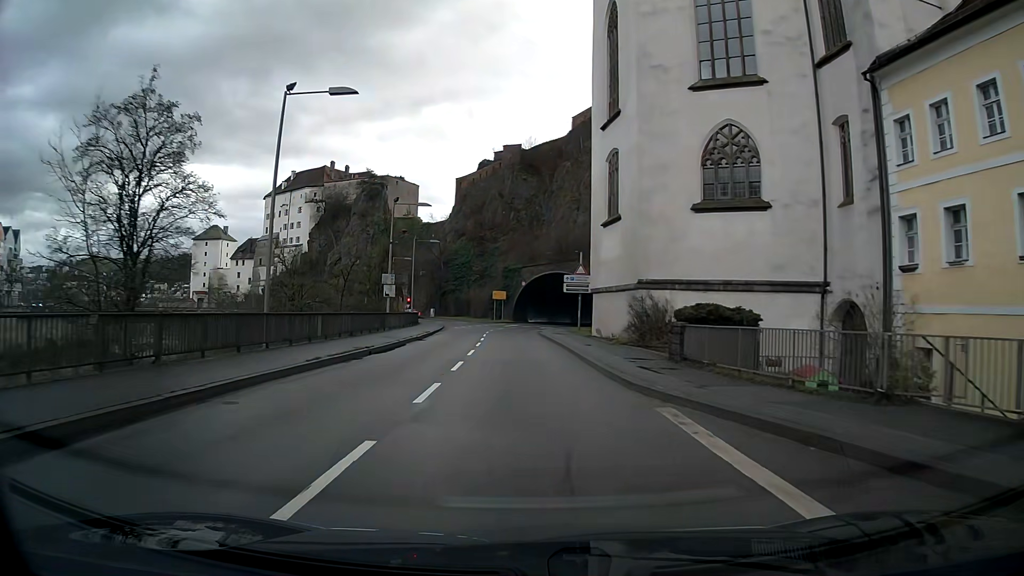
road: primary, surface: asphalt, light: Day
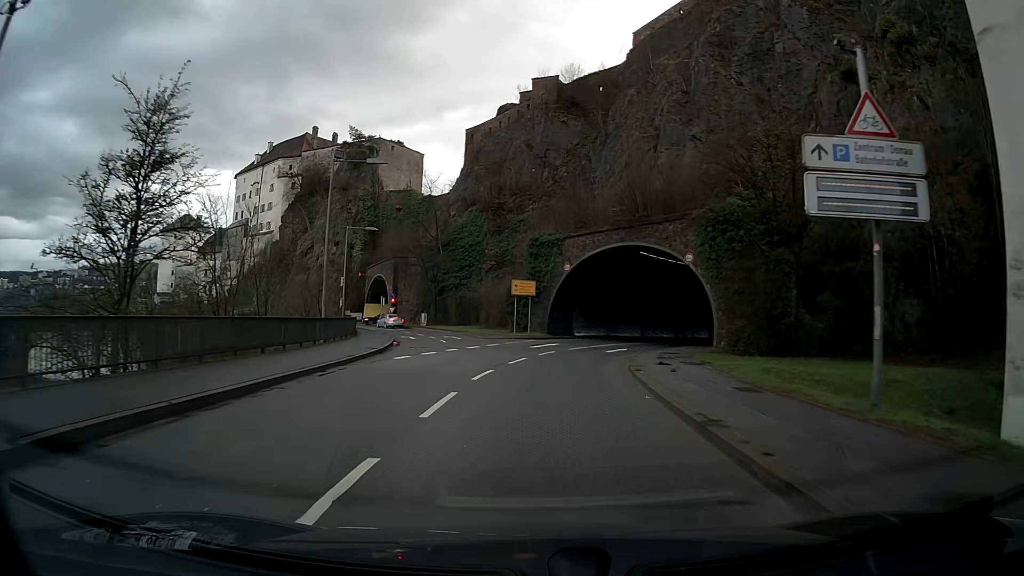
(-1.2, +36.6) m; -2°
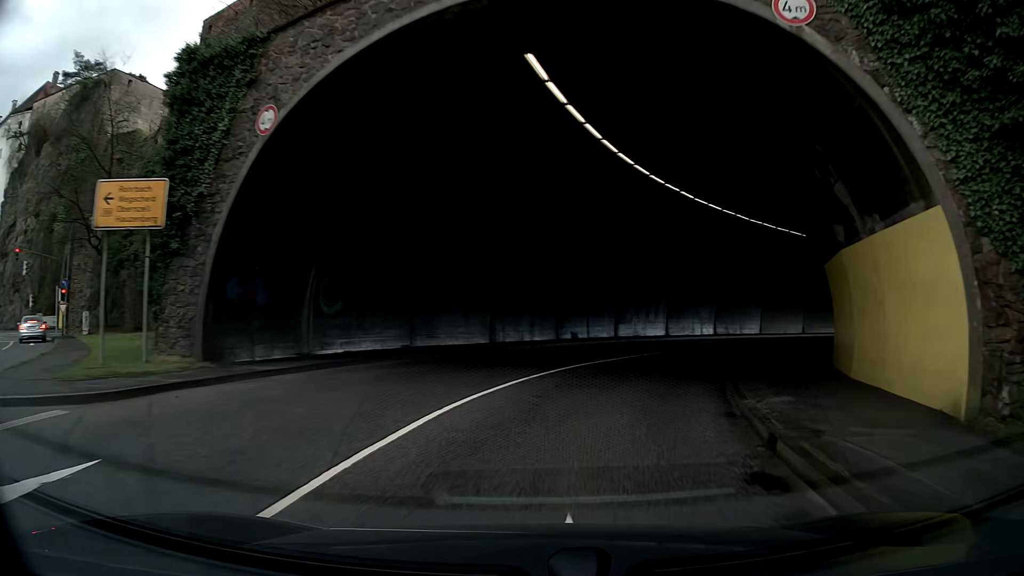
(+3.8, +32.8) m; +18°
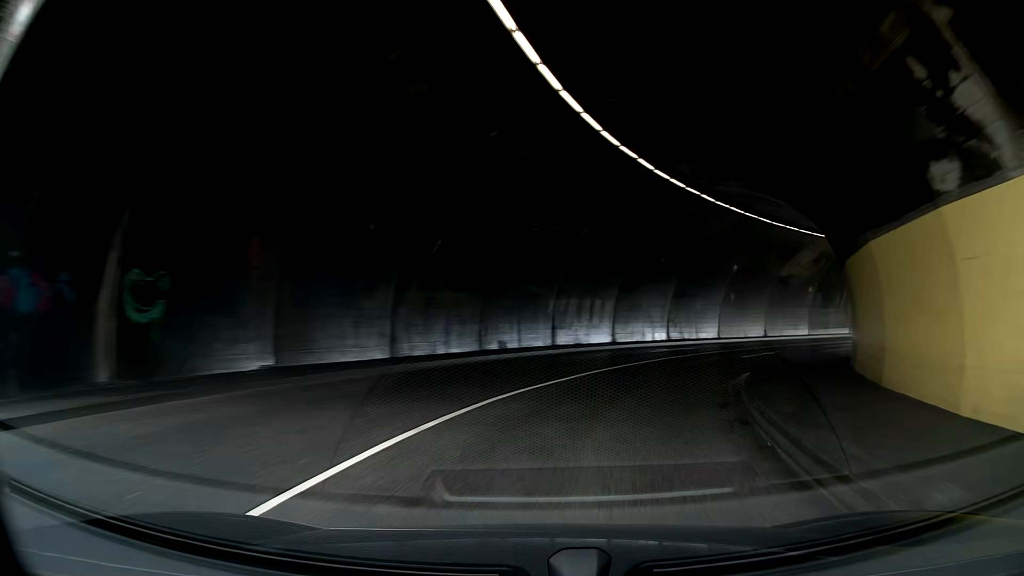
(+0.3, +6.0) m; +6°
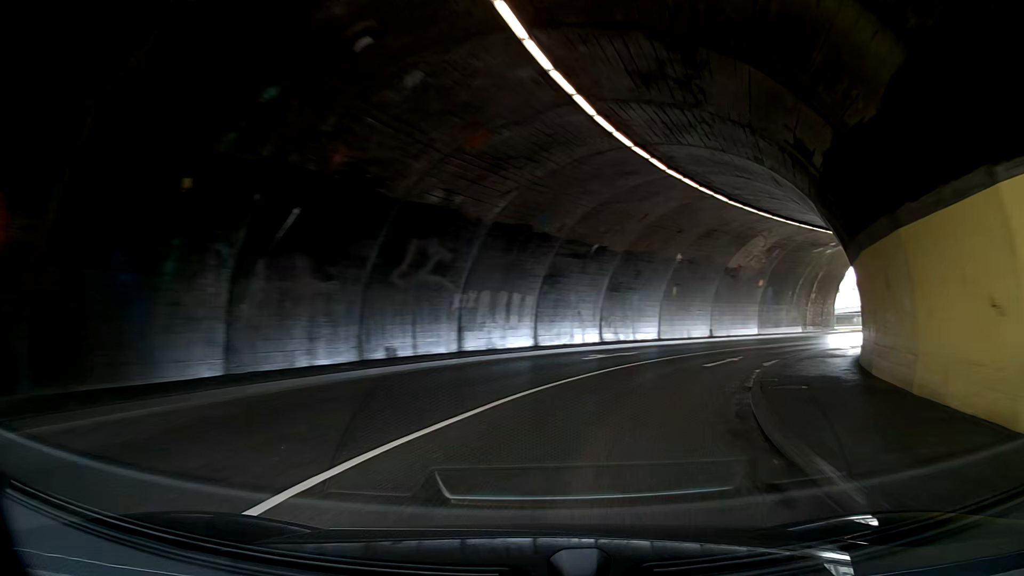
(+0.3, +5.8) m; +6°
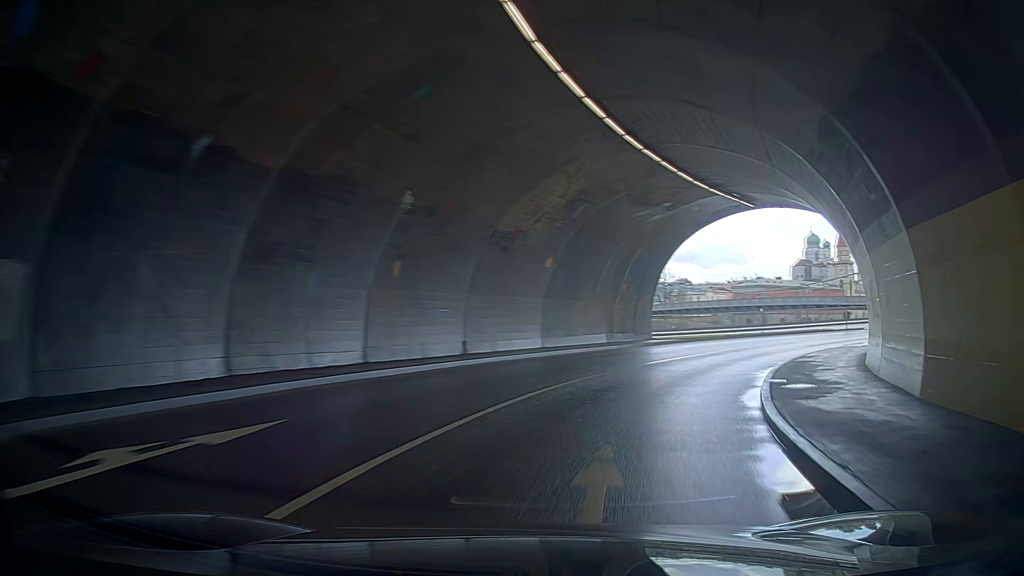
(+2.0, +16.9) m; +15°
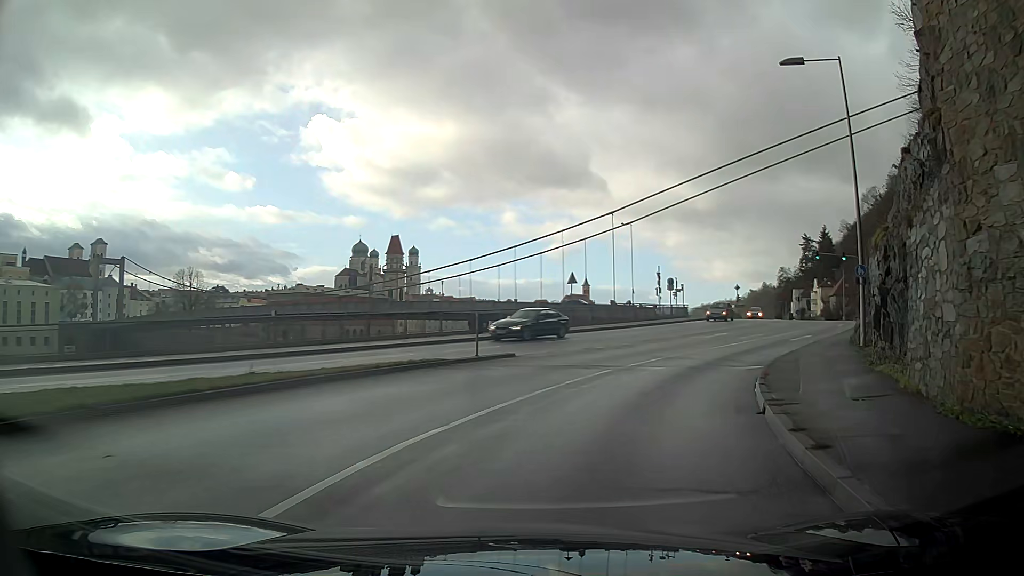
(+9.7, +26.0) m; +47°
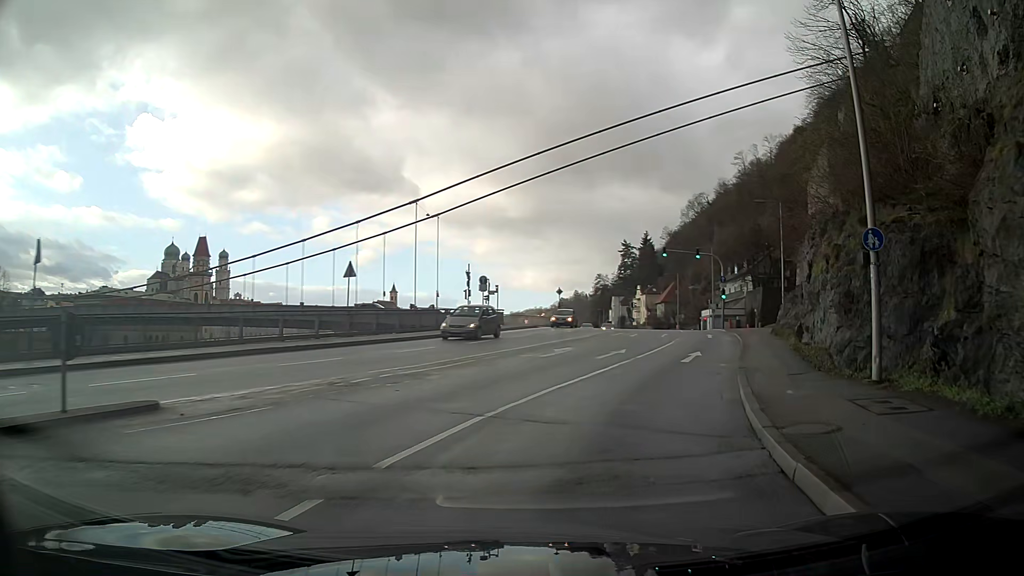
(+2.0, +11.5) m; +19°
(+1, +10) (+3, +20) (+6, +29) (+7, +39) (+9, +49) (+10, +59) (+11, +69) (+11, +79) (+12, +89) (+11, +99) m
